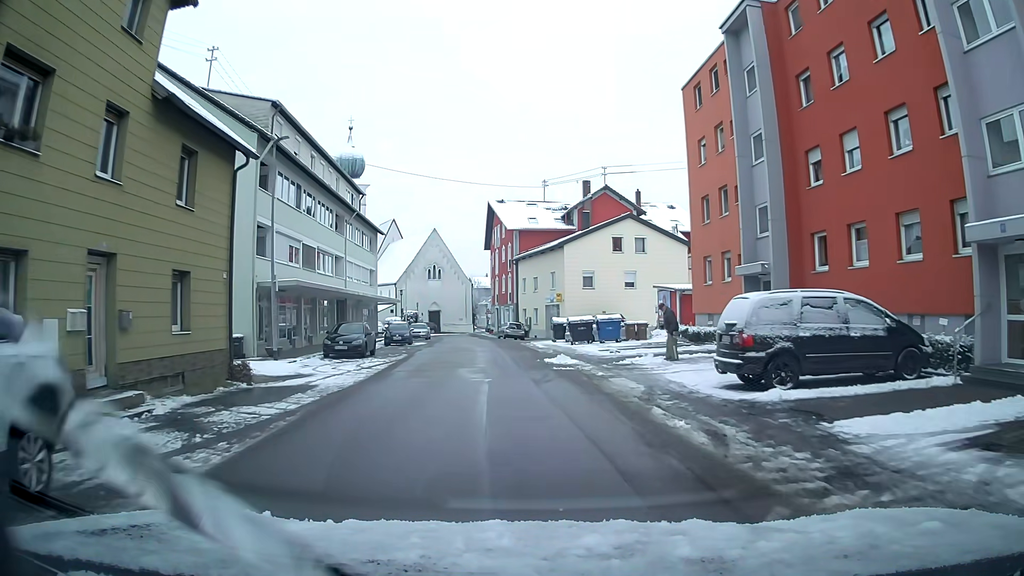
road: residential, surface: asphalt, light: Day
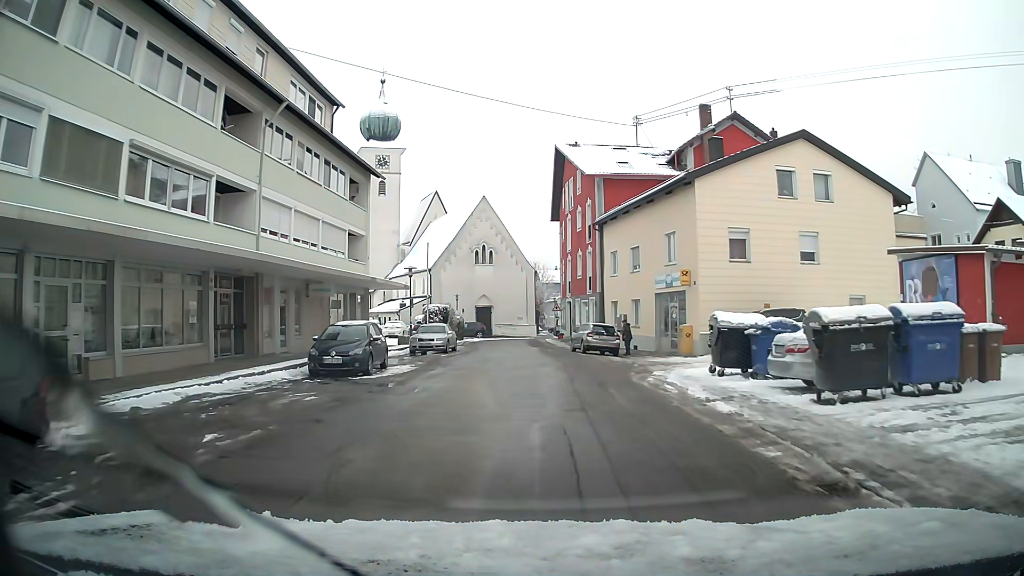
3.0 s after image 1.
(-1.3, +25.2) m; -6°
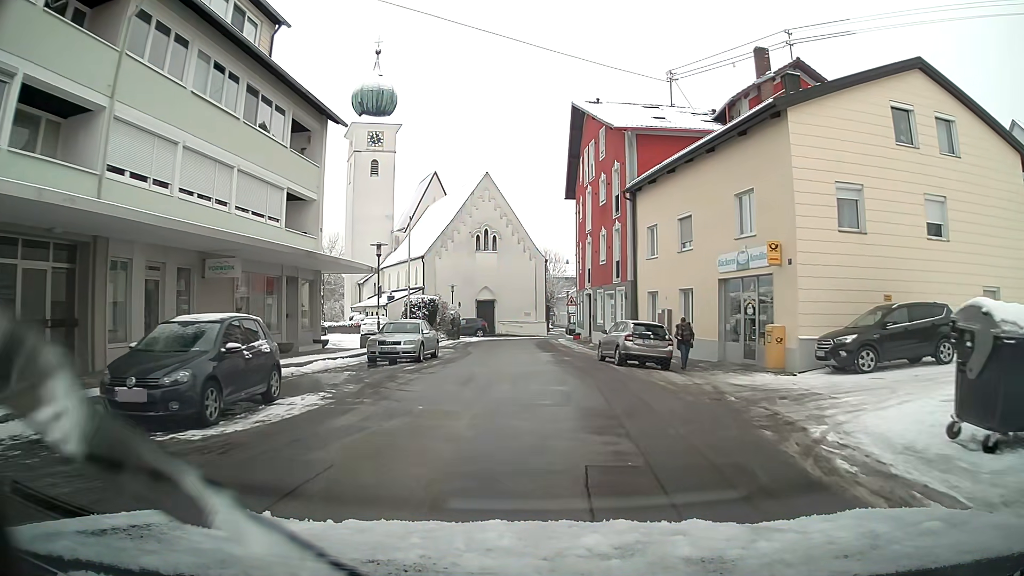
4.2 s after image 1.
(-0.1, +10.0) m; -1°
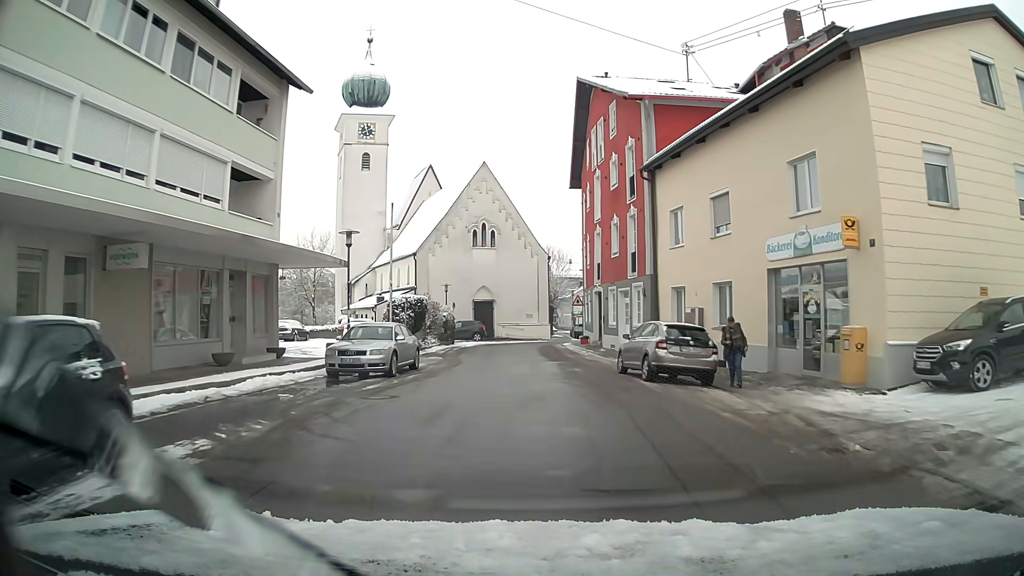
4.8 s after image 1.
(0.0, +4.9) m; 0°
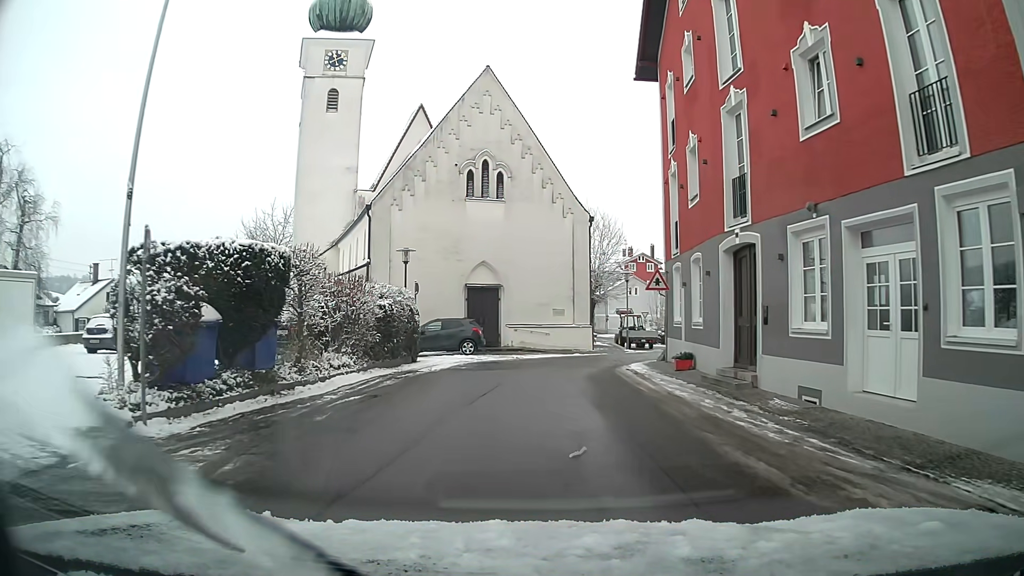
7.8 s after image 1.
(-0.6, +21.9) m; -2°
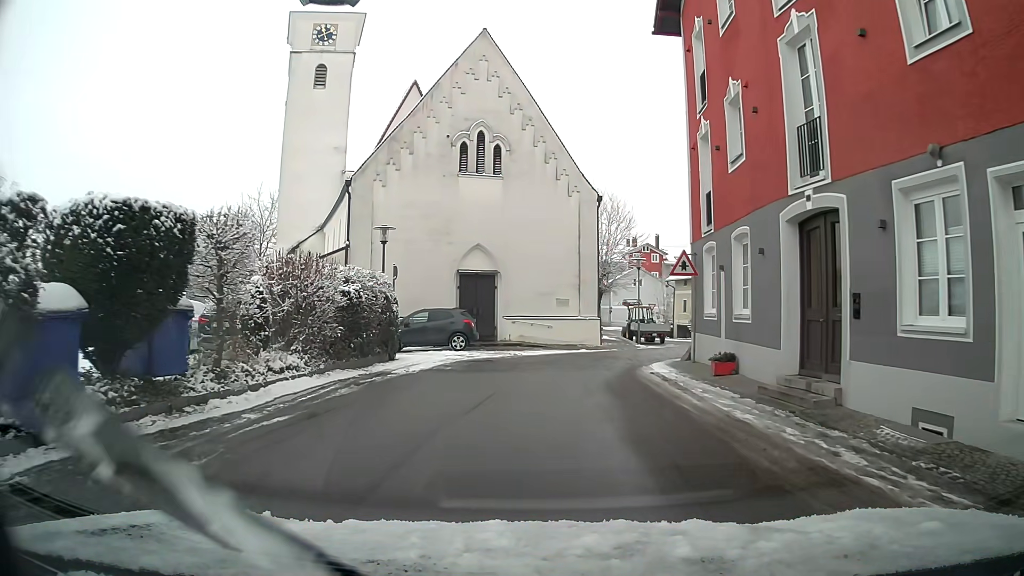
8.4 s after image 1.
(0.0, +3.9) m; 0°
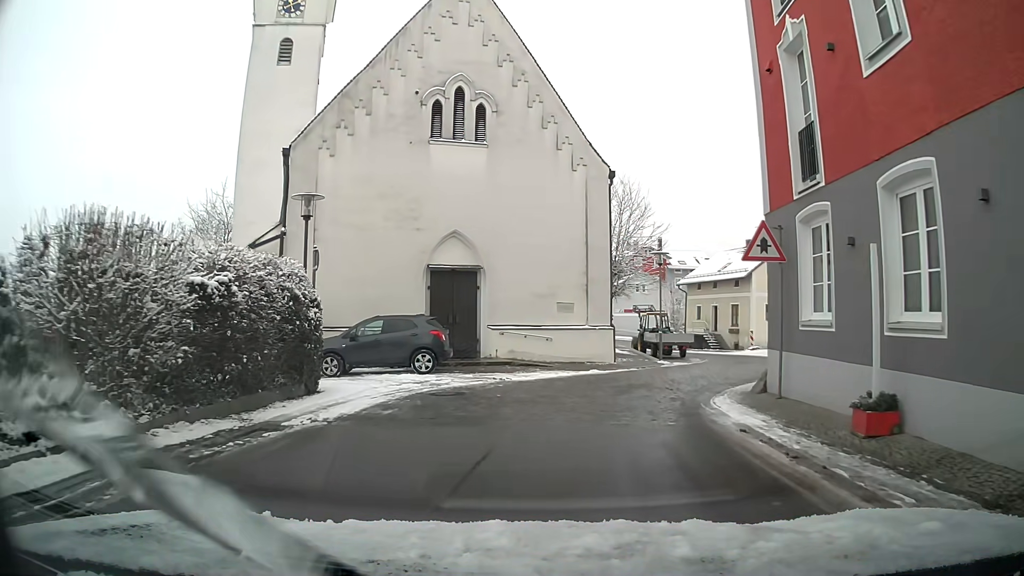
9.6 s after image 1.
(0.0, +7.0) m; +1°
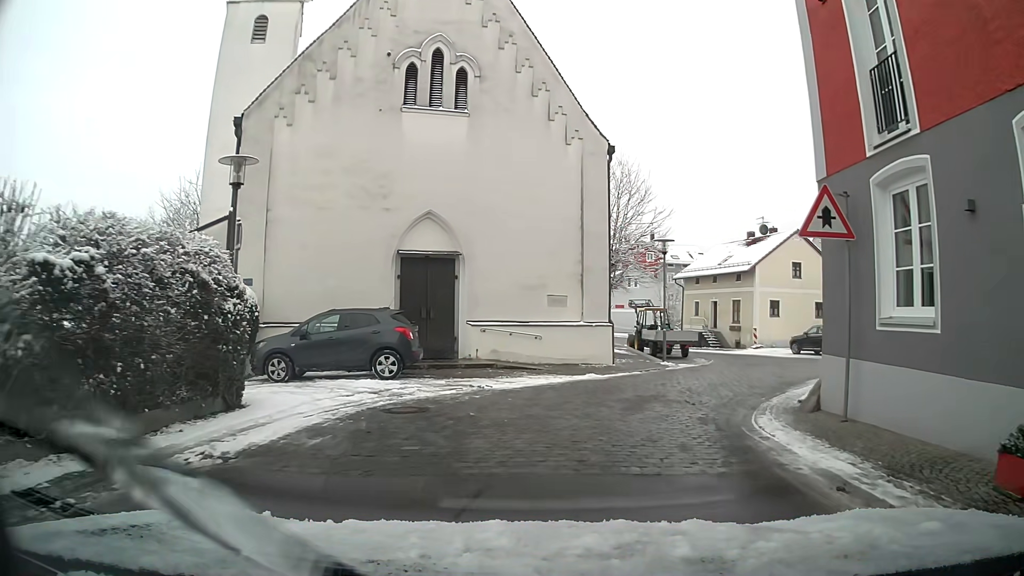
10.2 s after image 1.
(0.0, +3.1) m; +2°
(+1, +10) (+6, +18) (+10, +28) (+9, +38) (+6, +47) (+5, +57) (+7, +67) (+8, +77) (+4, +86) (+2, +95) m
